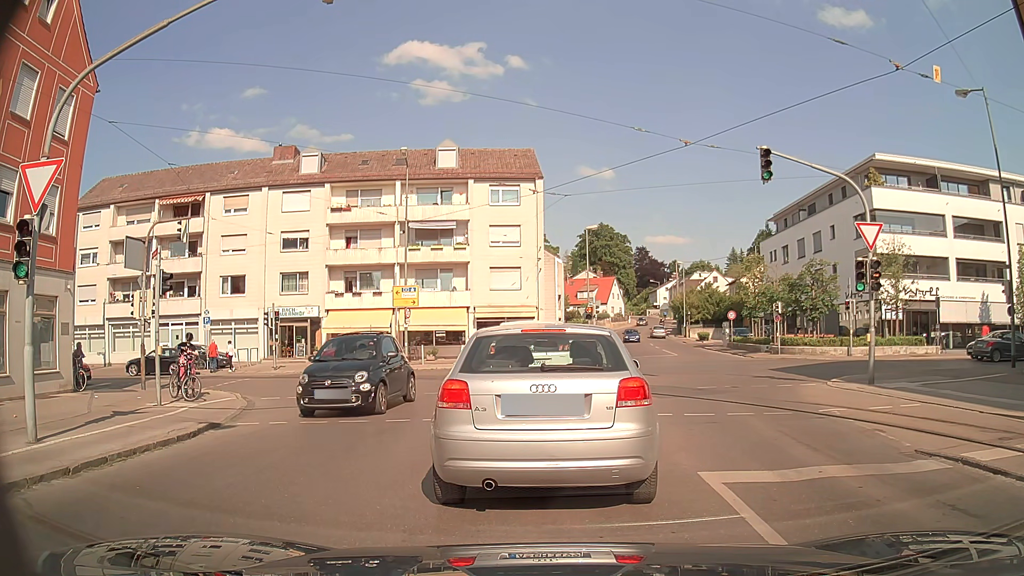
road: tertiary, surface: asphalt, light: Day
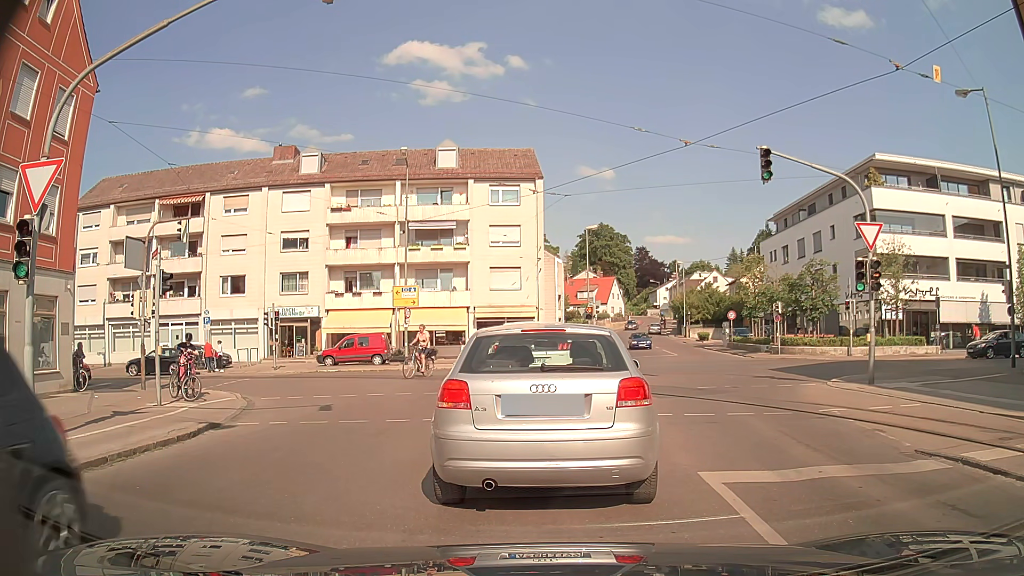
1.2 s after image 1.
(0.0, 0.0) m; 0°
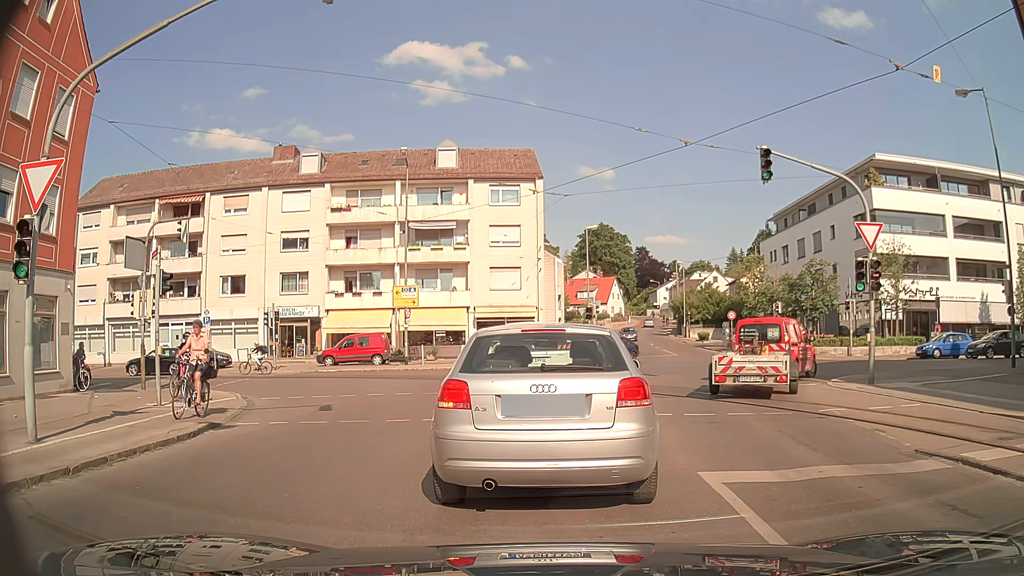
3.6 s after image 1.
(0.0, 0.0) m; 0°
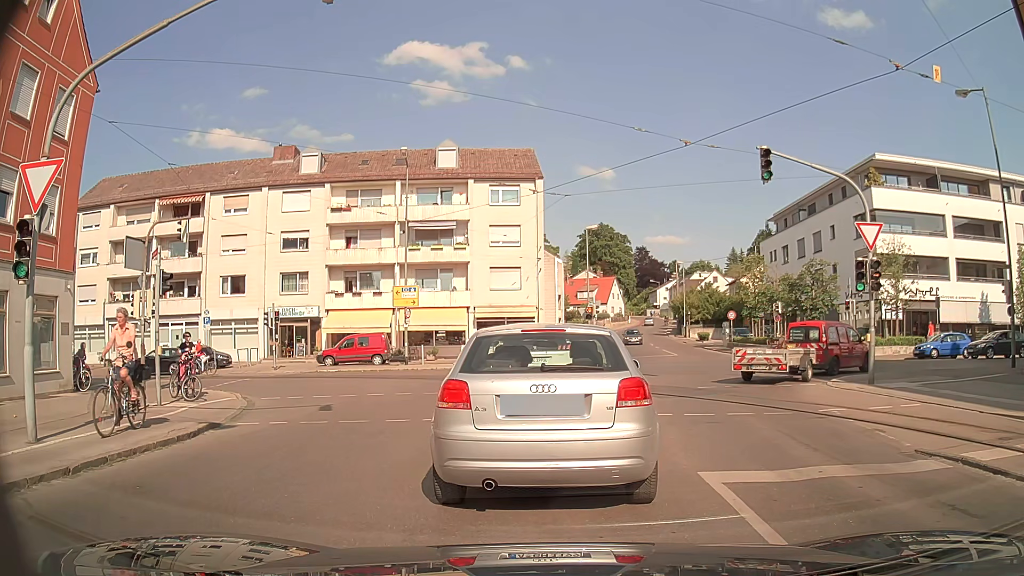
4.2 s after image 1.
(0.0, 0.0) m; 0°
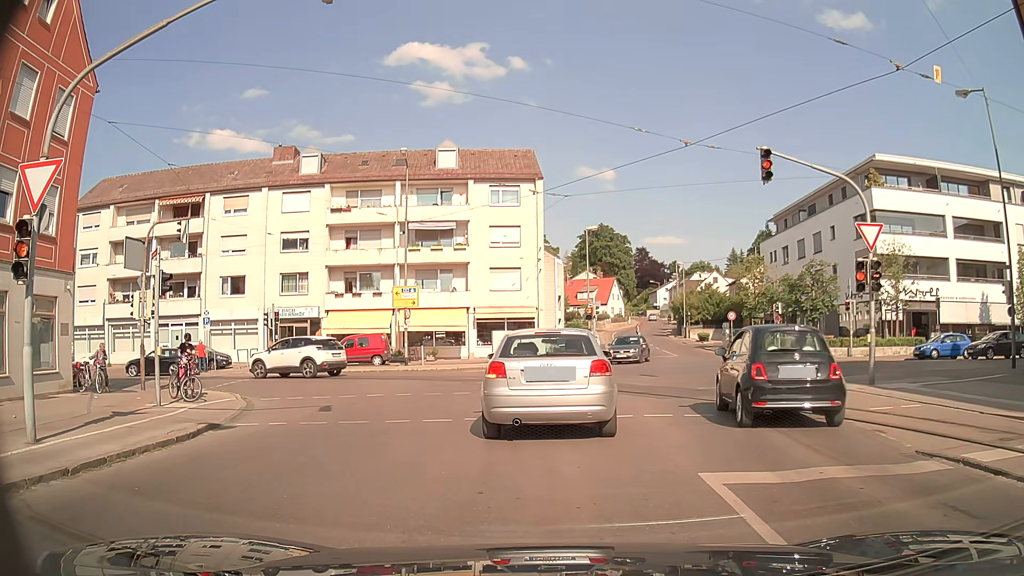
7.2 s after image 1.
(0.0, 0.0) m; 0°
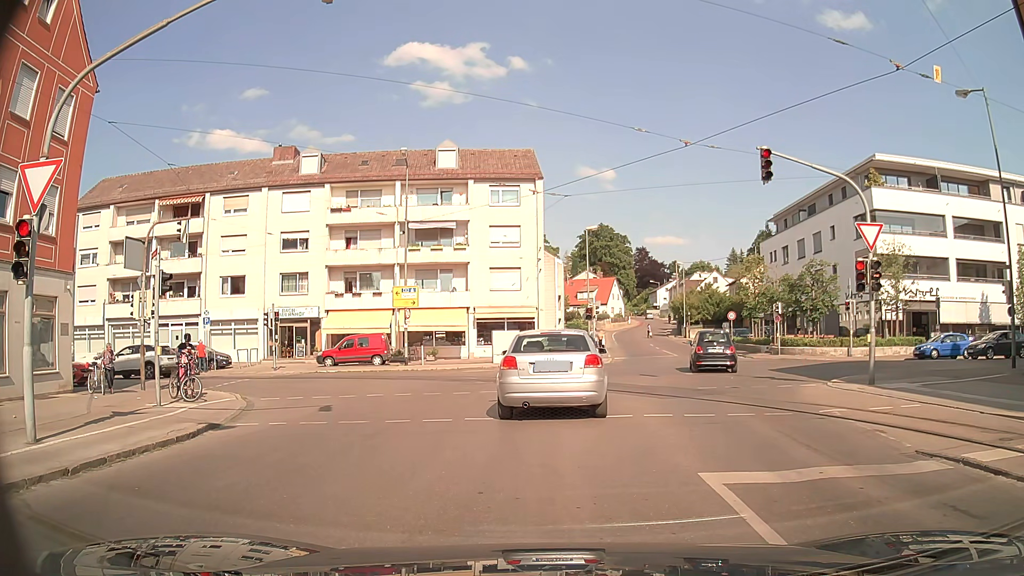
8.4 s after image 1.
(0.0, 0.0) m; 0°
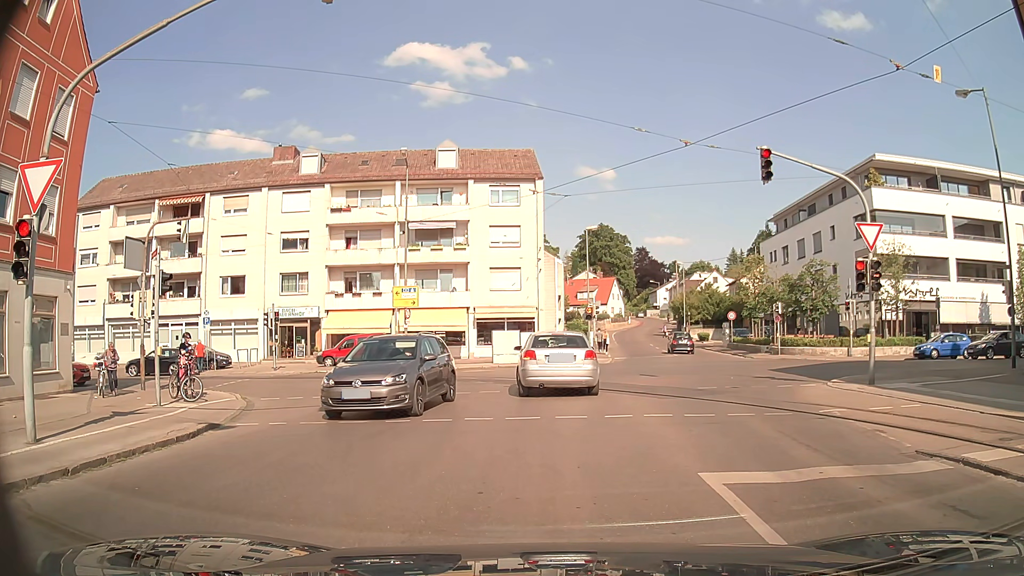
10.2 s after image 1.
(0.0, 0.0) m; 0°
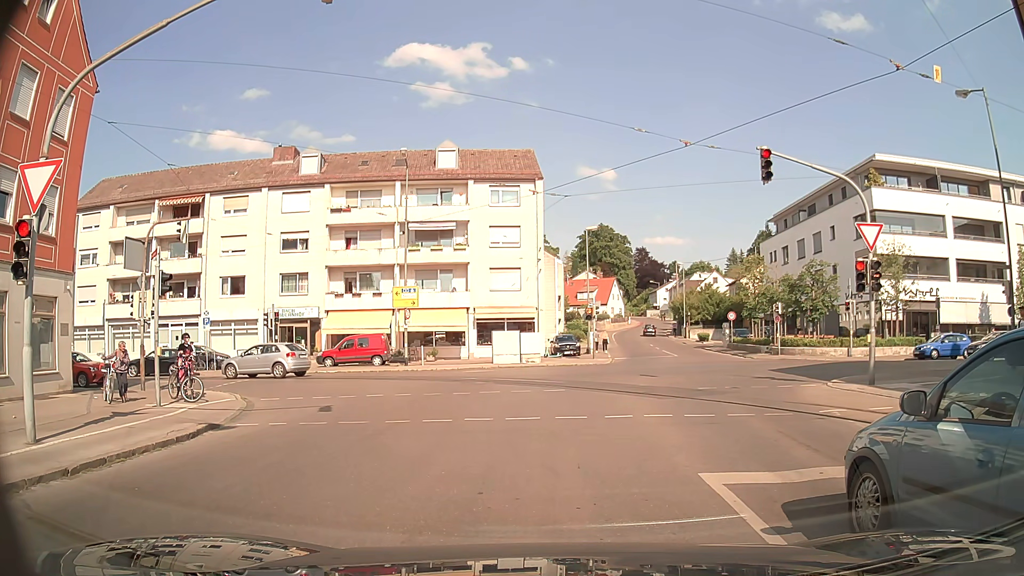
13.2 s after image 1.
(0.0, 0.0) m; 0°
(0, +10) (0, +20) (-6, +28) (-15, +30) (-25, +30) (-35, +29) (-45, +27) (-55, +25) (-65, +23) (-74, +21) m
